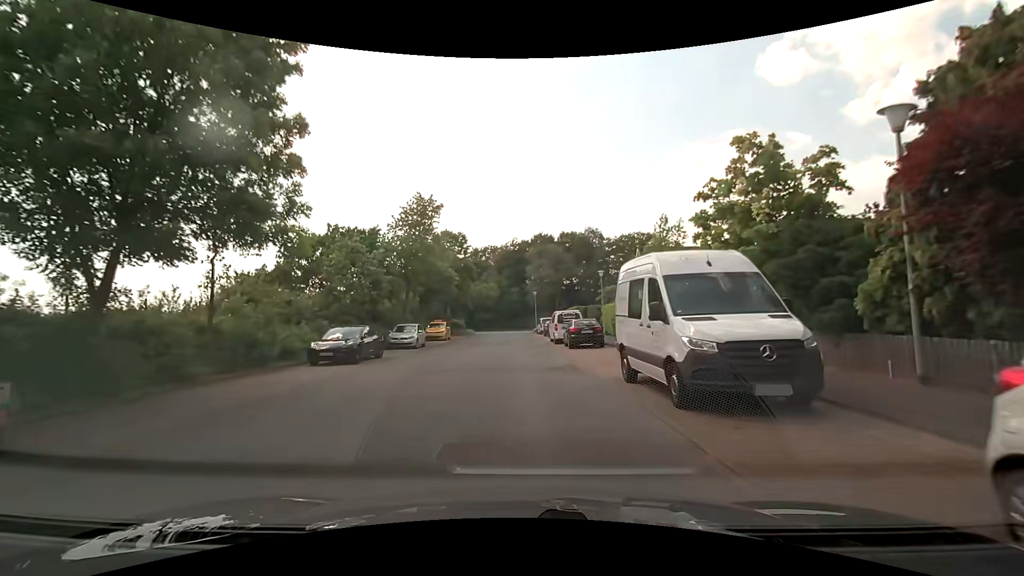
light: Day
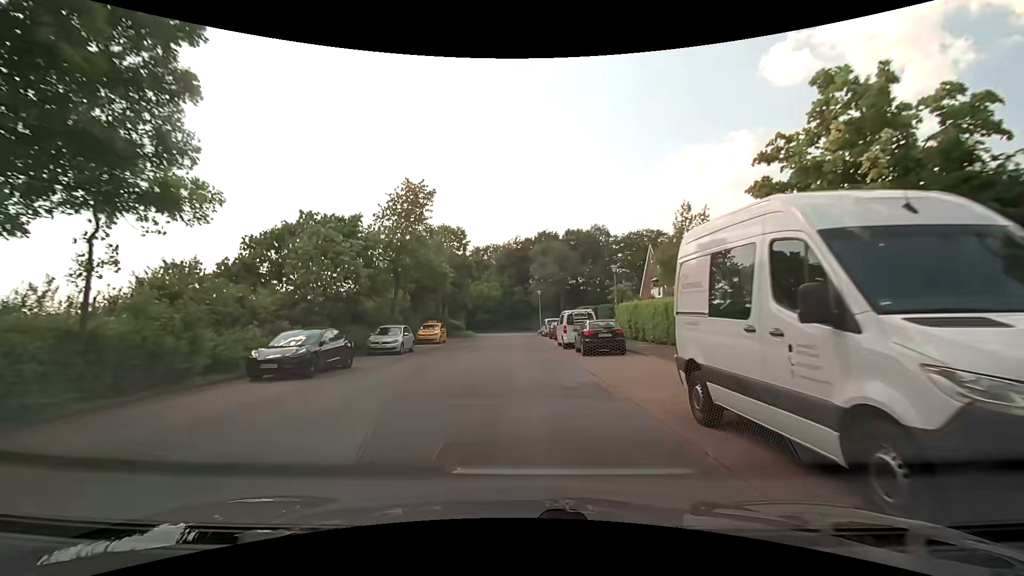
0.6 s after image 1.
(0.0, +4.4) m; -1°
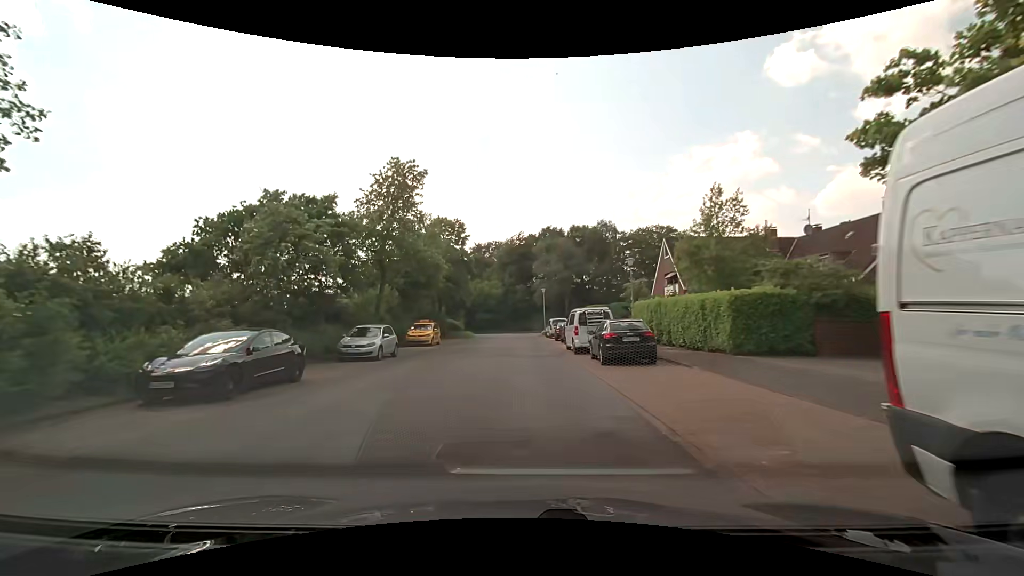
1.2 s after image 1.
(0.0, +4.3) m; 0°
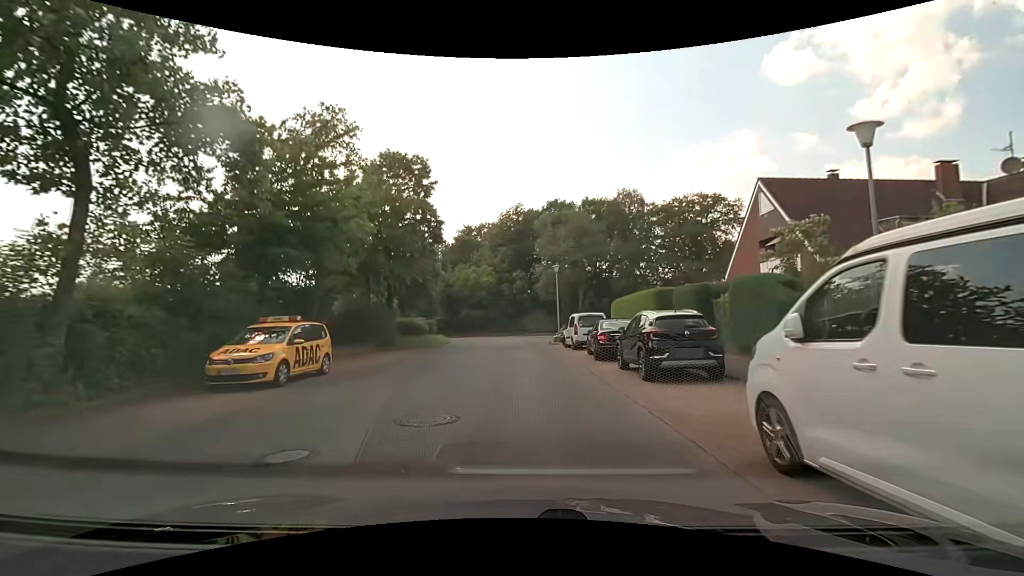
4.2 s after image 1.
(-0.1, +21.1) m; 0°
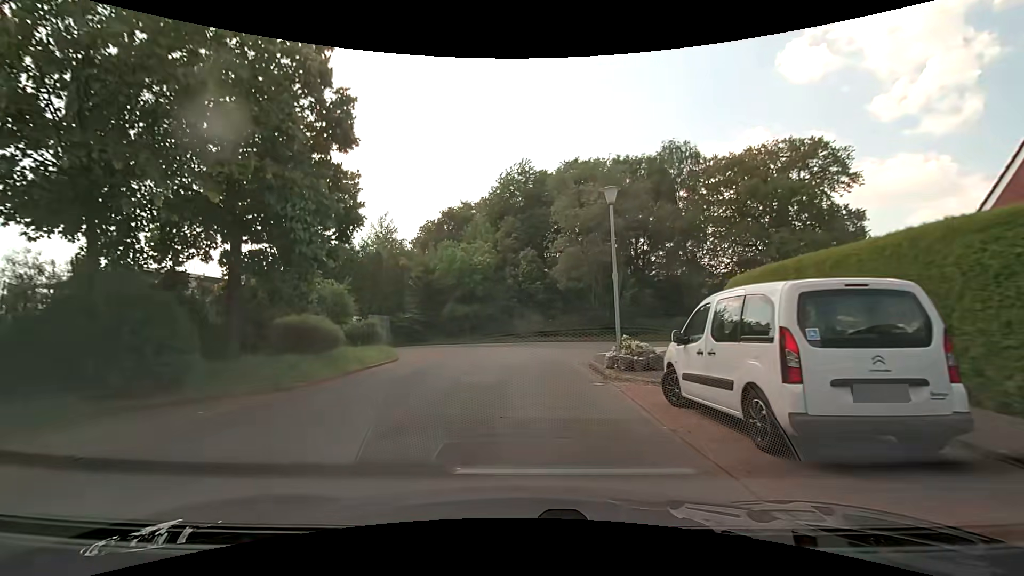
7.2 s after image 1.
(+0.1, +19.1) m; -2°
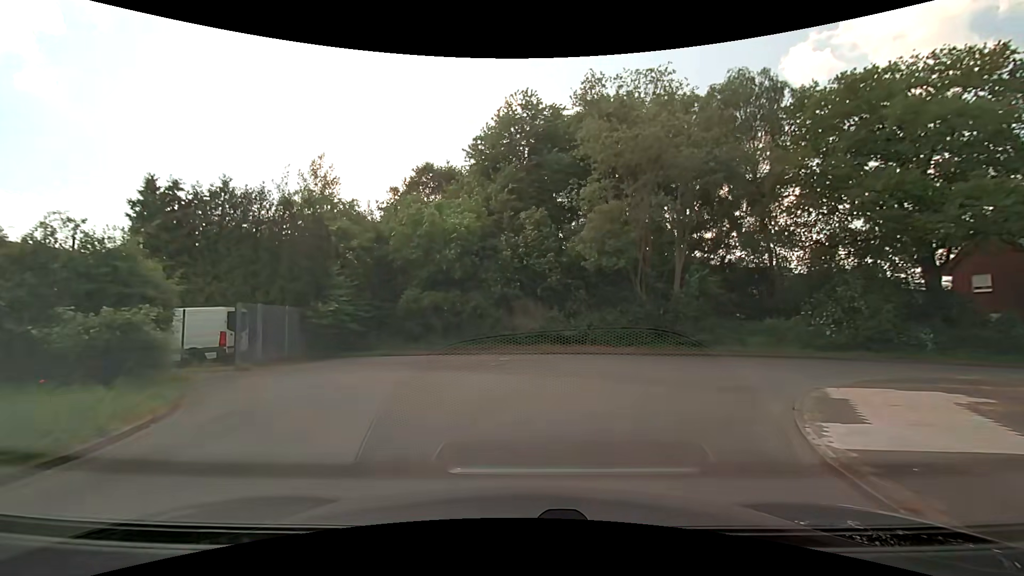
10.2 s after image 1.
(-0.1, +15.9) m; +1°
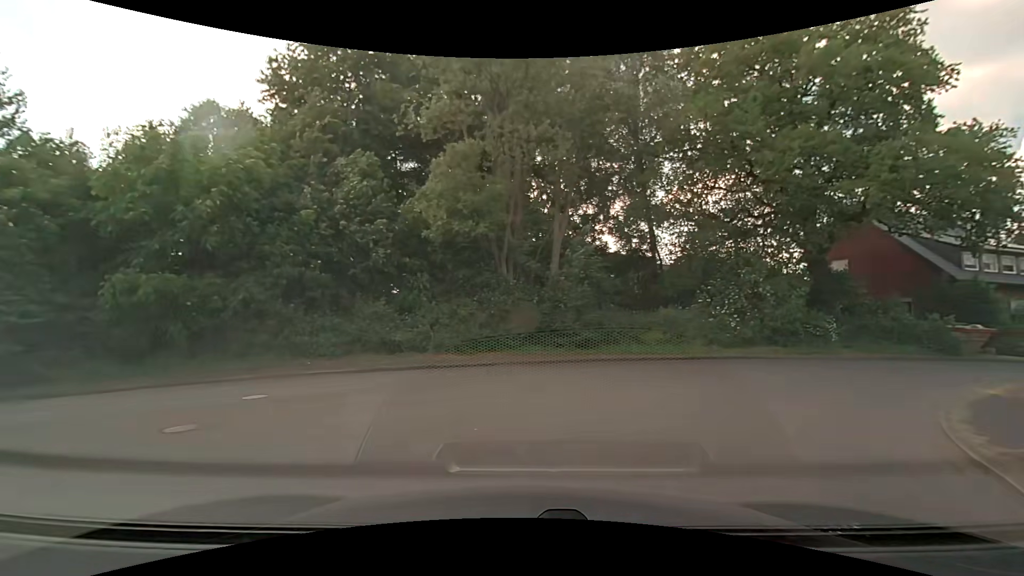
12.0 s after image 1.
(+0.9, +8.9) m; +15°
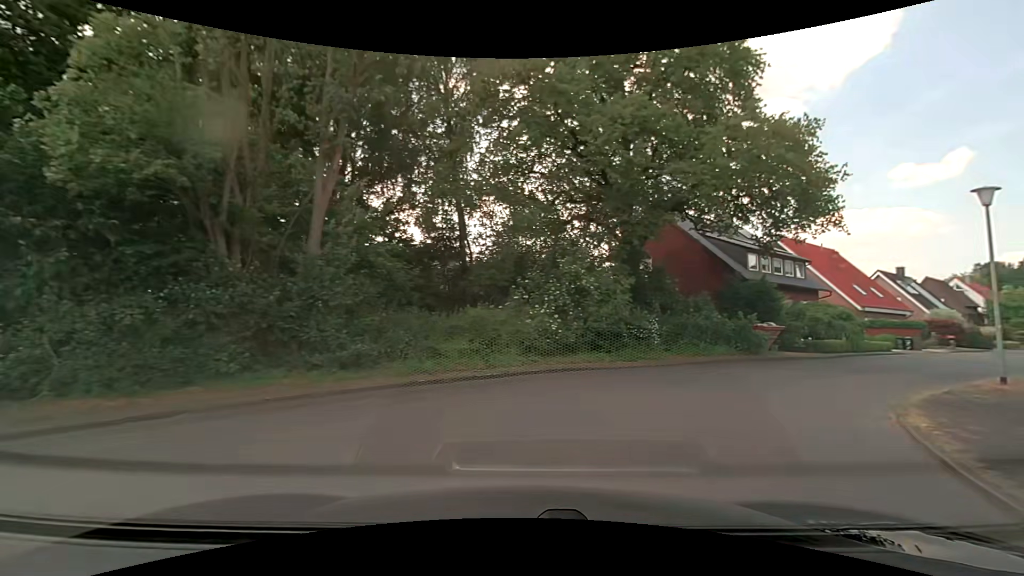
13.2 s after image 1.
(+1.1, +6.1) m; +21°
(+3, +9) (+10, +17) (+18, +23) (+25, +29) (+33, +35) (+41, +41) (+49, +48) (+57, +54) (+65, +60) (+73, +66) m
